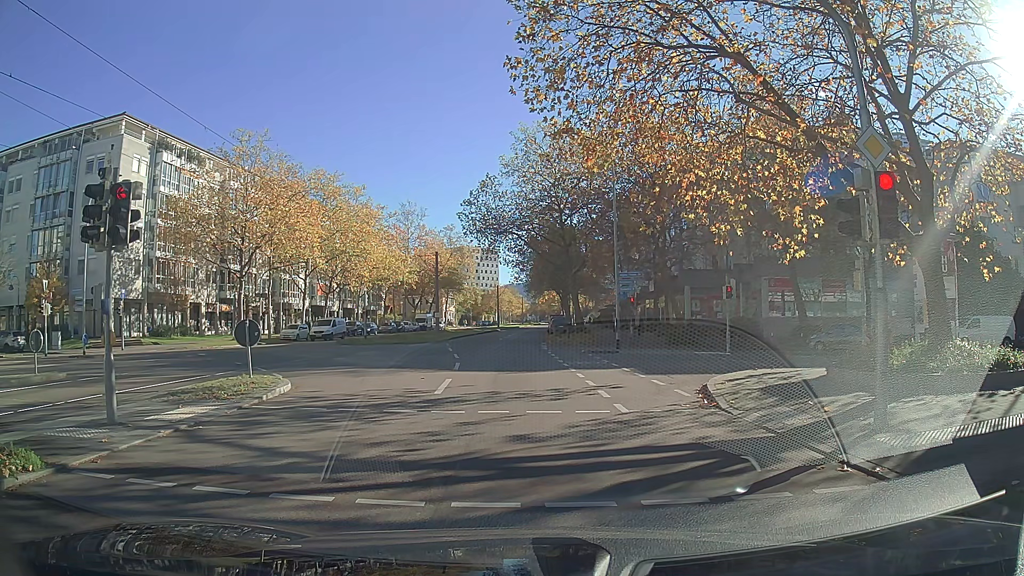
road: tertiary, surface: asphalt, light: Day
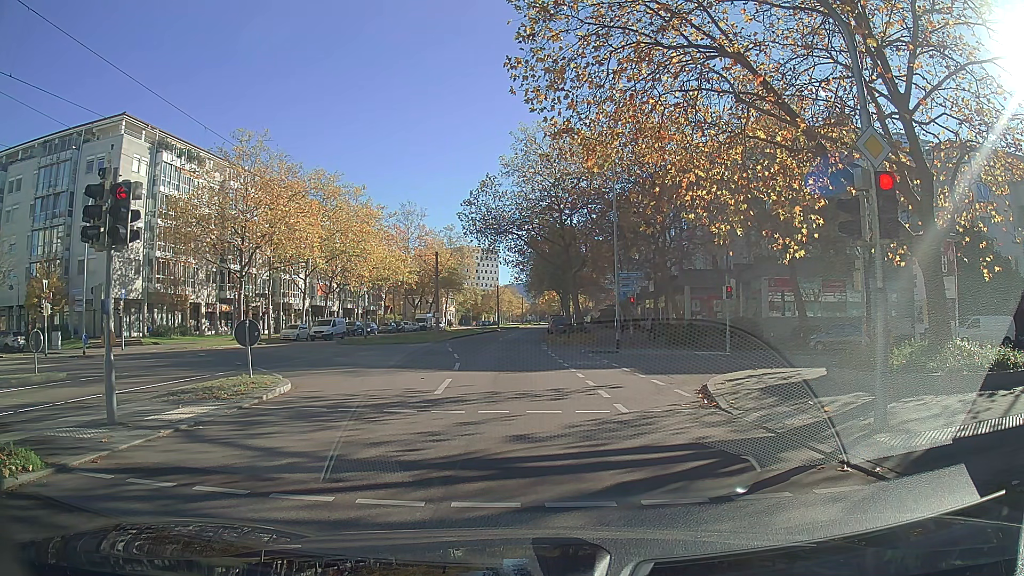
(0.0, 0.0) m; 0°
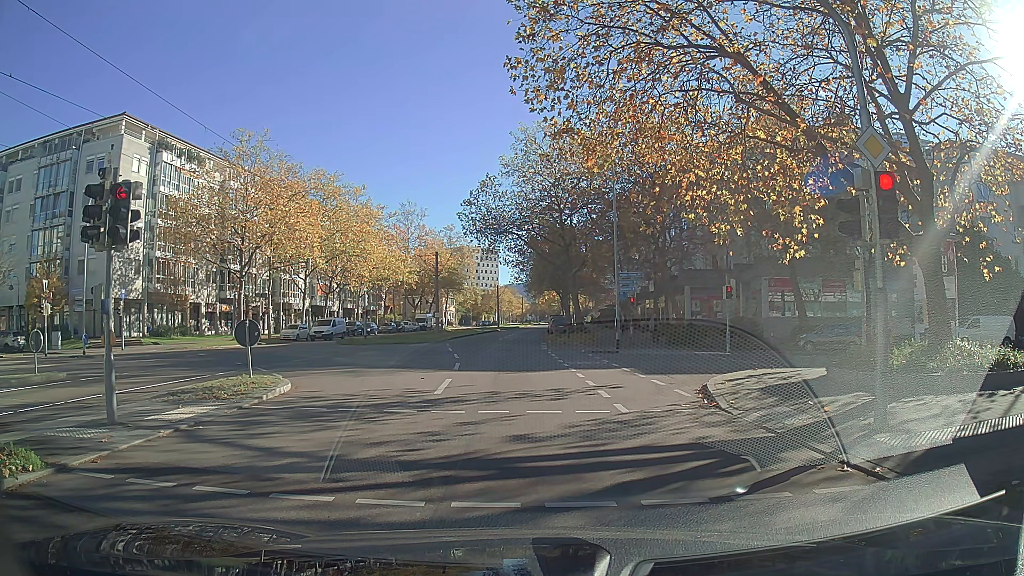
(0.0, 0.0) m; 0°
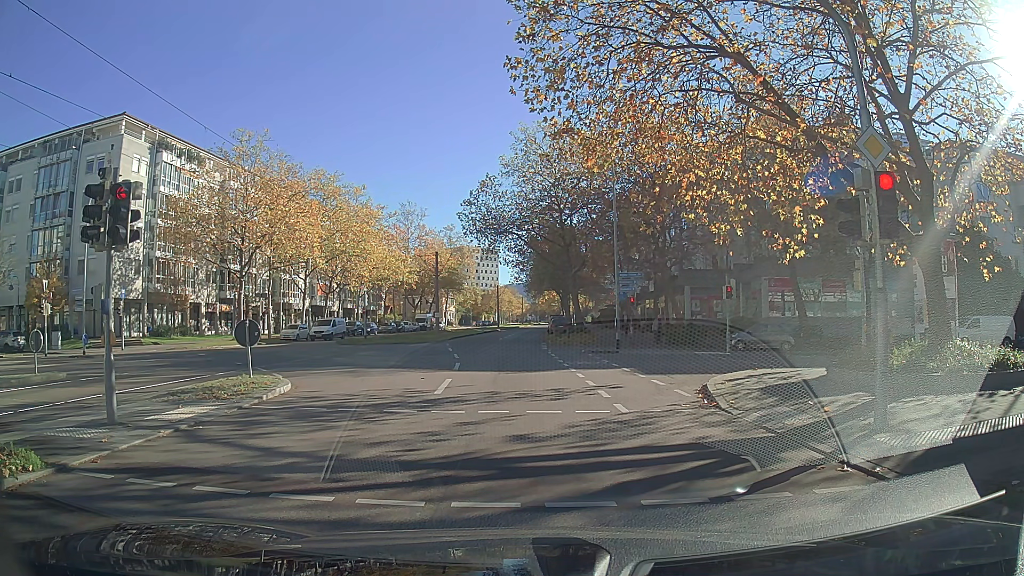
(0.0, 0.0) m; 0°
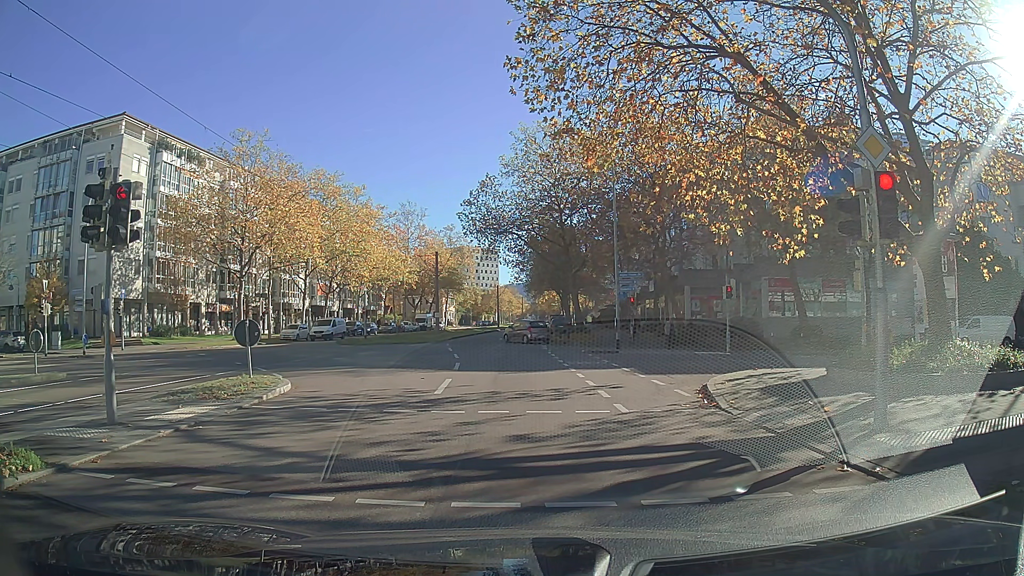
(0.0, 0.0) m; 0°
(0, +10) (-1, +20) (-1, +30) (-2, +40) (-2, +50) (-2, +60) (-2, +70) (-2, +80) (-2, +90) (-2, +100) m
